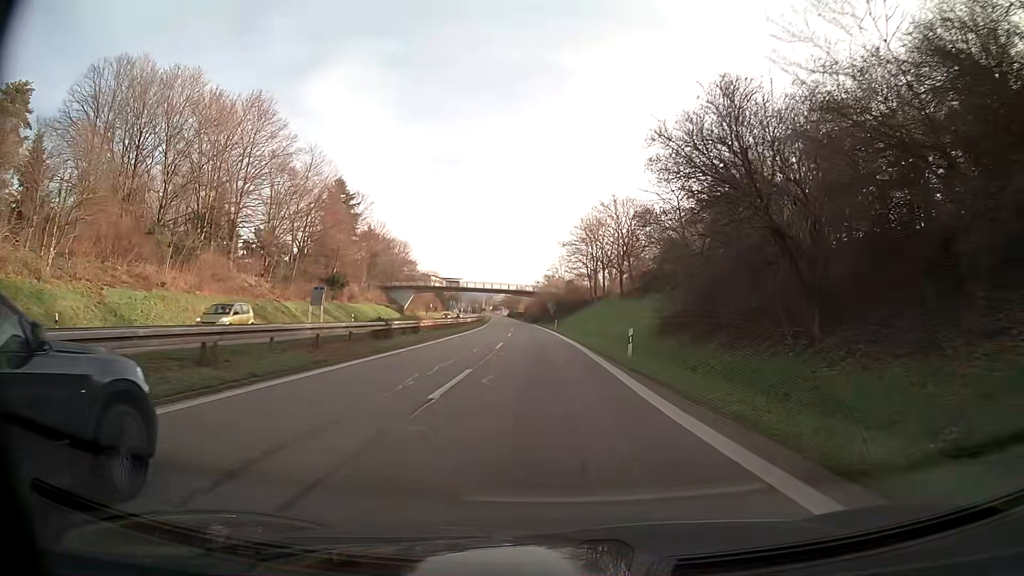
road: trunk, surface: asphalt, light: Day
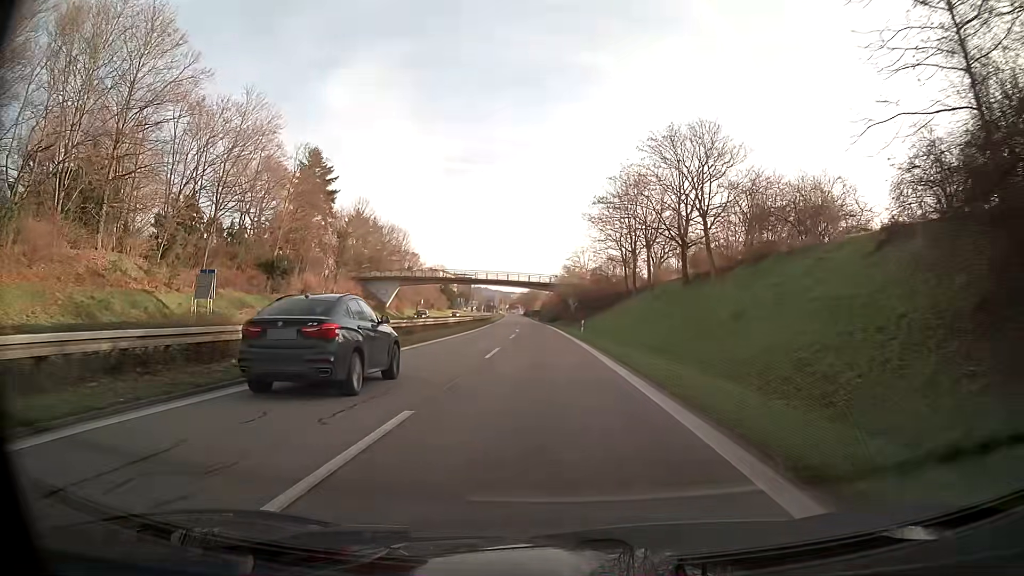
(-0.3, +26.0) m; -1°
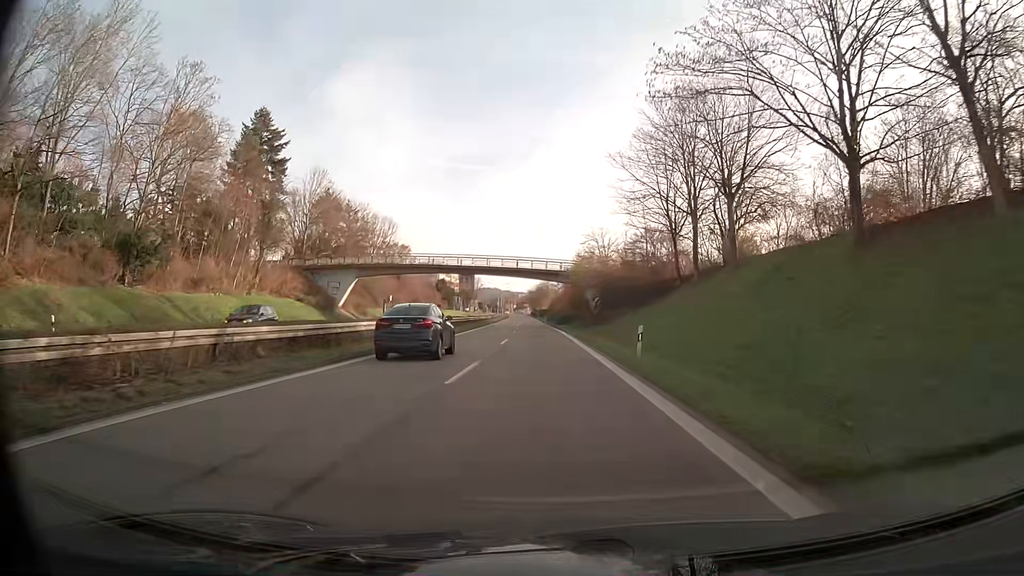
(-0.2, +26.0) m; -1°
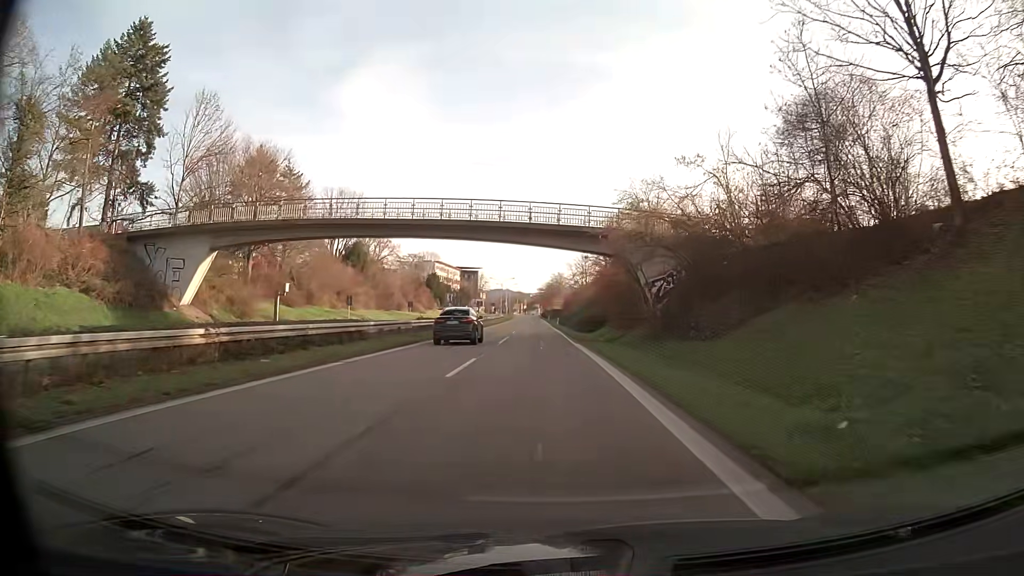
(-0.3, +34.7) m; -1°
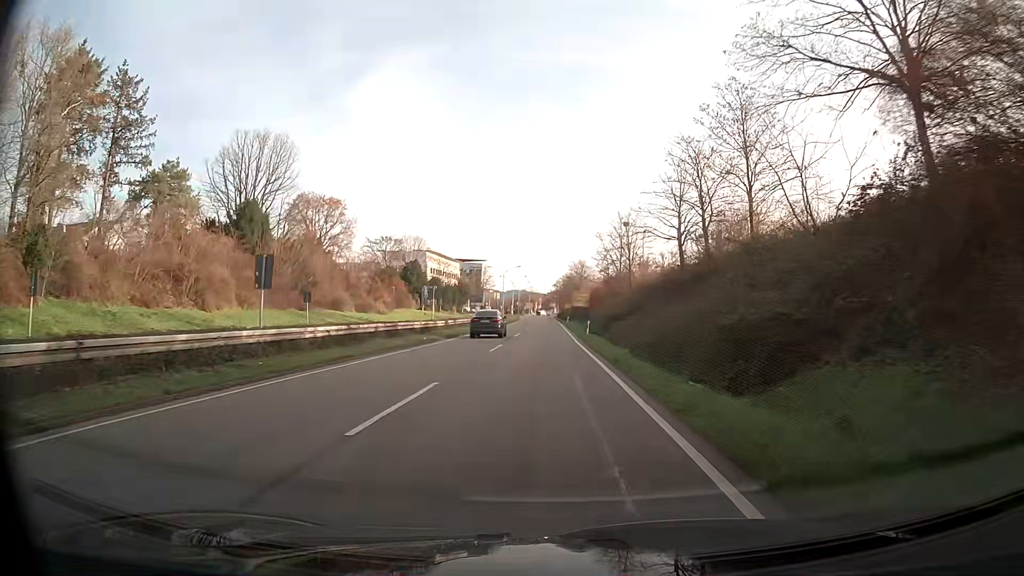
(-0.6, +43.3) m; -1°
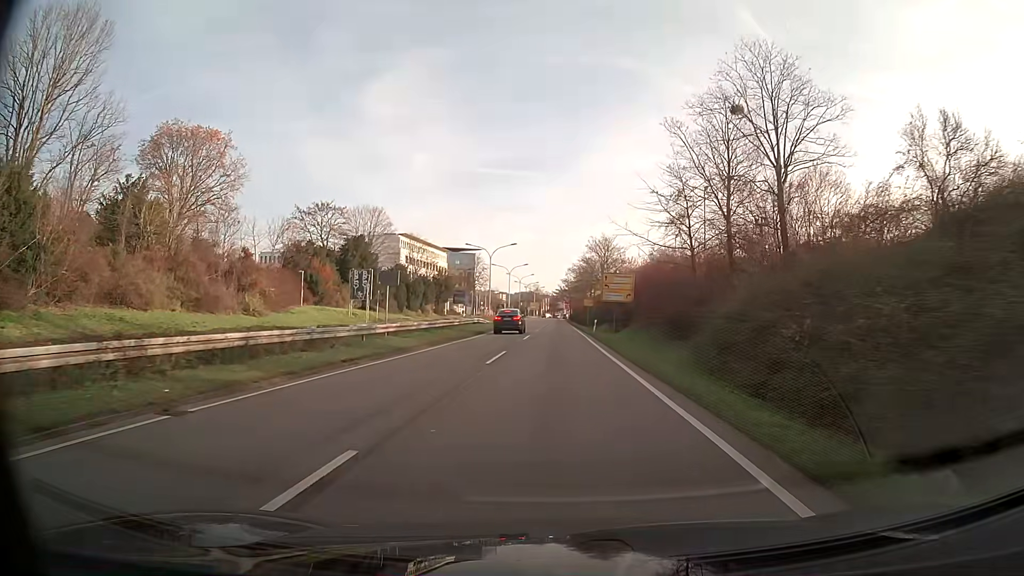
(-0.3, +43.1) m; 0°
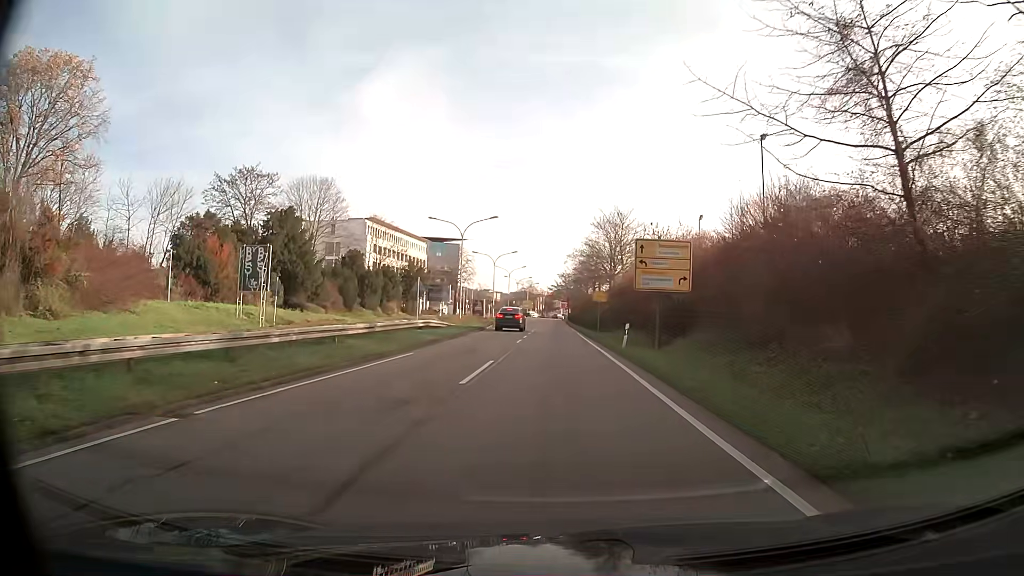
(0.0, +23.3) m; 0°
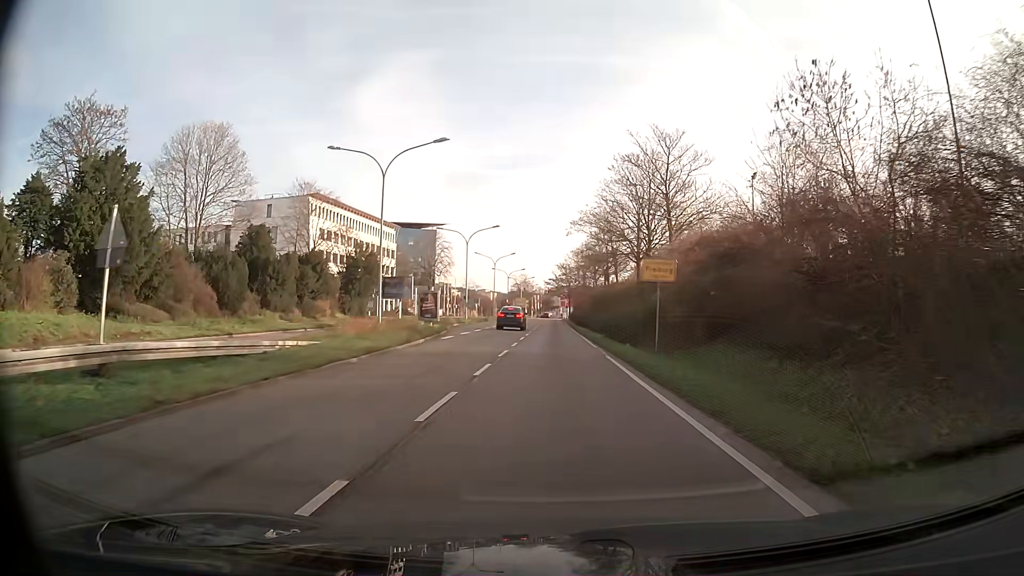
(+0.1, +28.6) m; 0°
